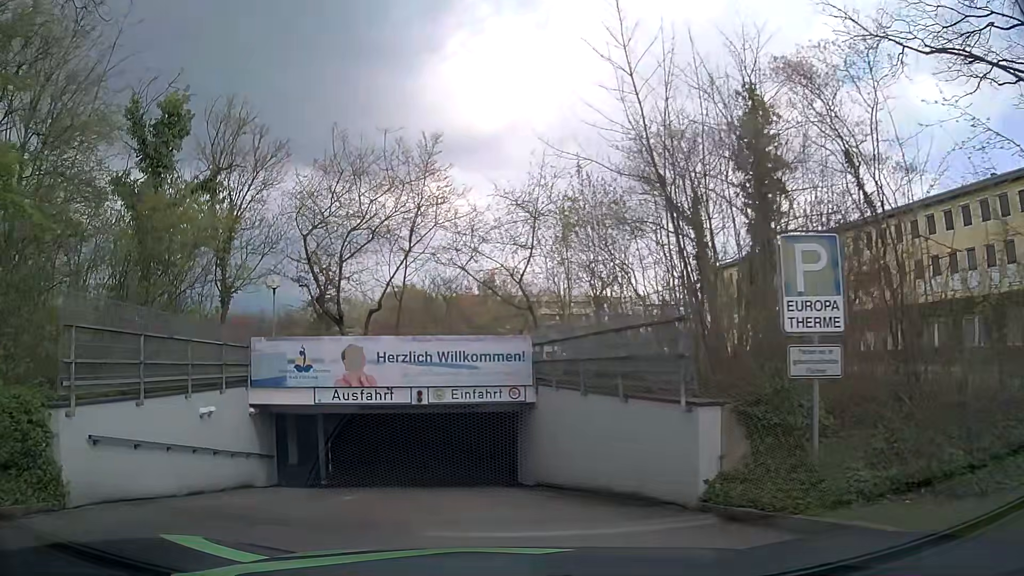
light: Day
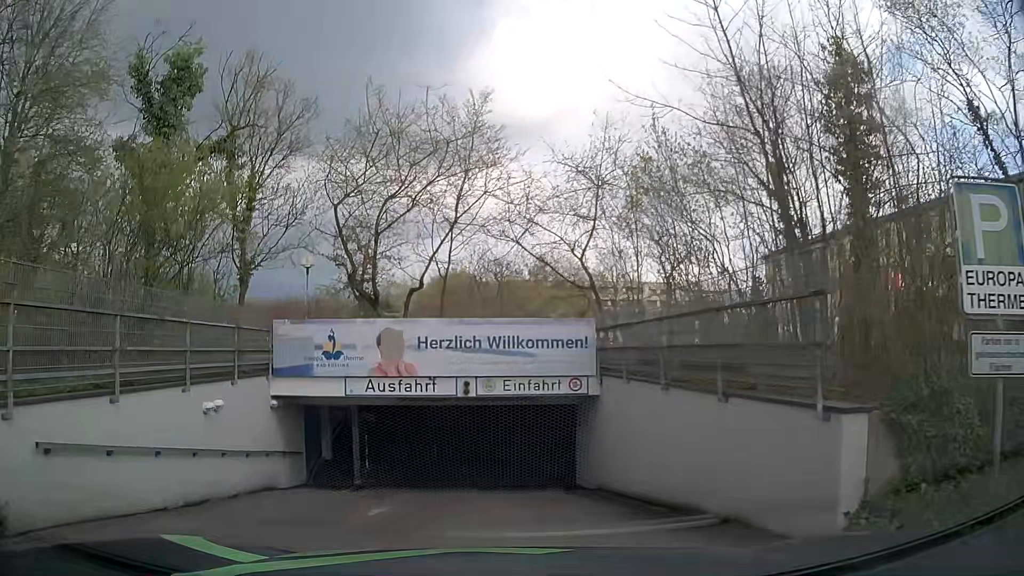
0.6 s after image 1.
(-0.1, +2.2) m; -6°
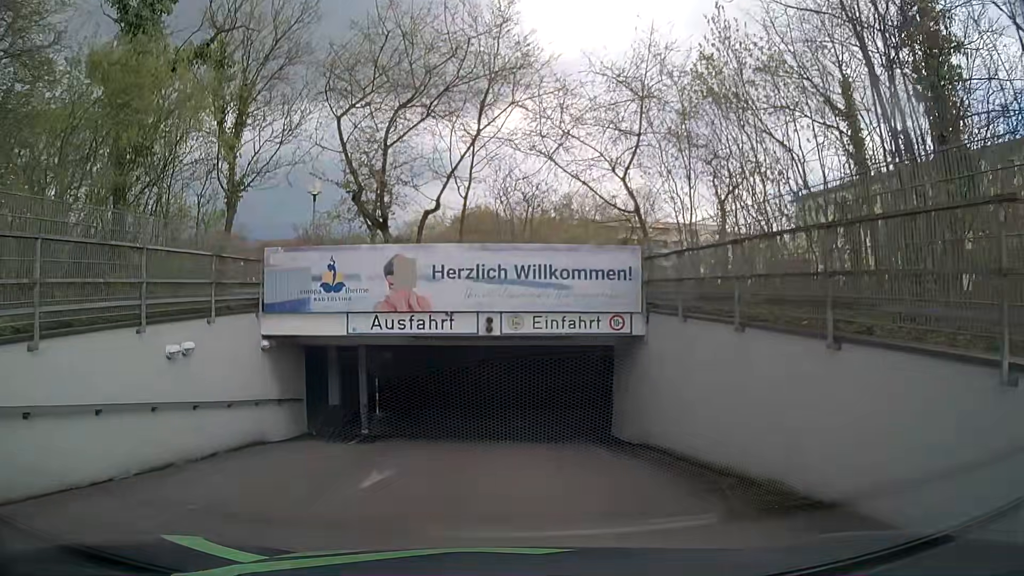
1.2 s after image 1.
(0.0, +2.1) m; -2°
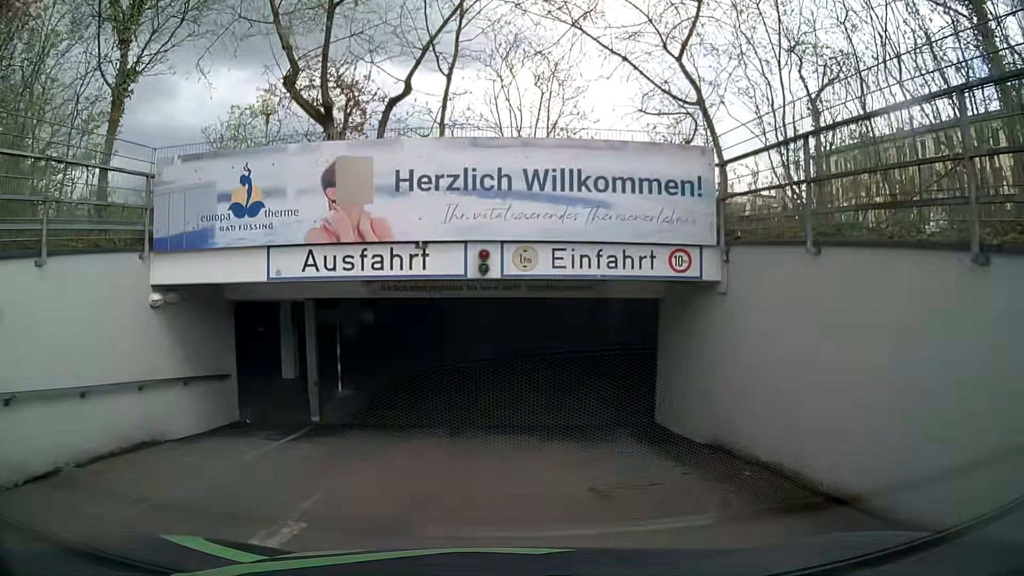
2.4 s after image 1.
(0.0, +4.5) m; +1°
